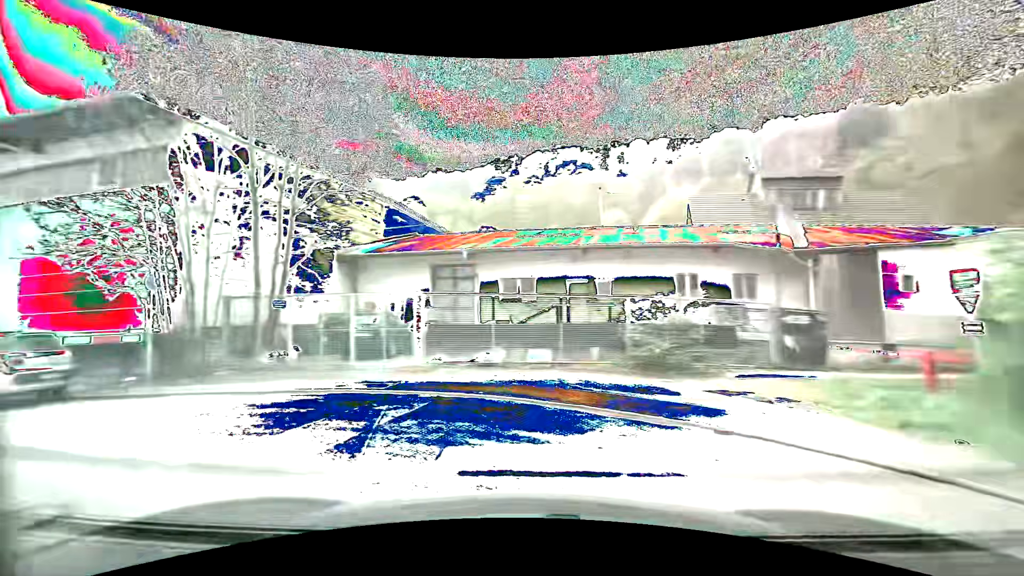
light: Day
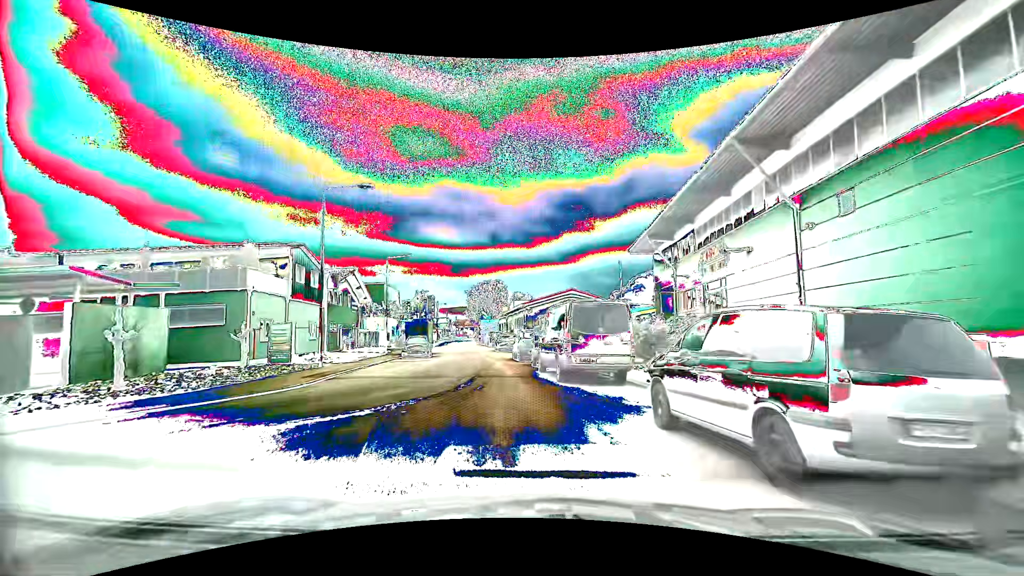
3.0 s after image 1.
(-11.2, +8.7) m; -83°
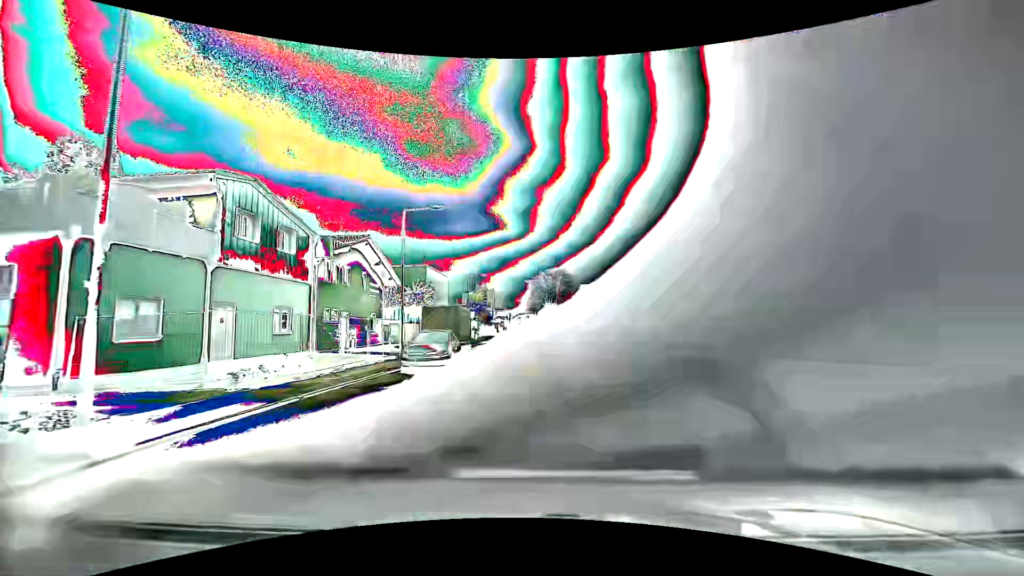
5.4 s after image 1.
(-1.6, +15.9) m; -8°
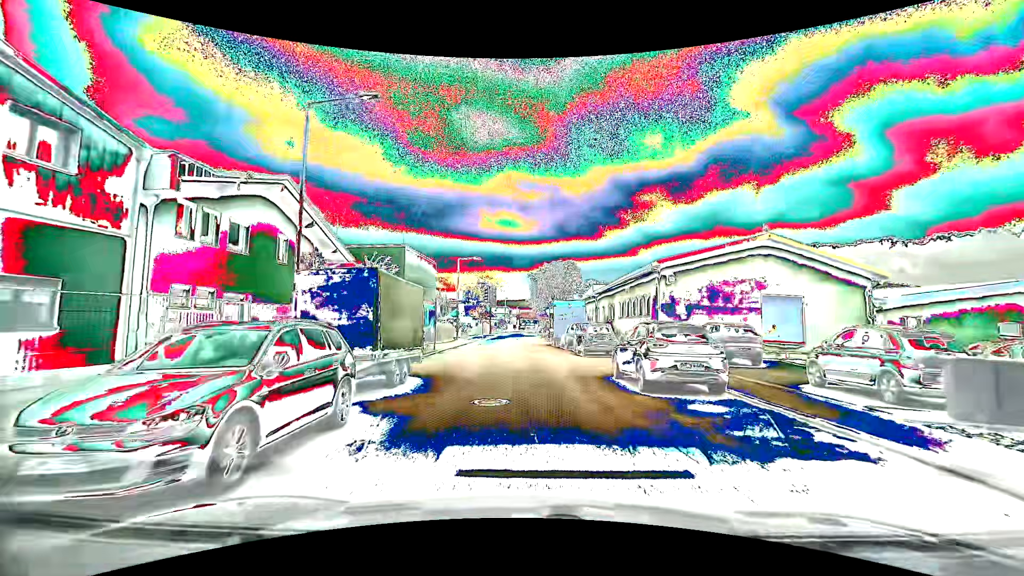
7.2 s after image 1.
(-0.1, +13.3) m; 0°
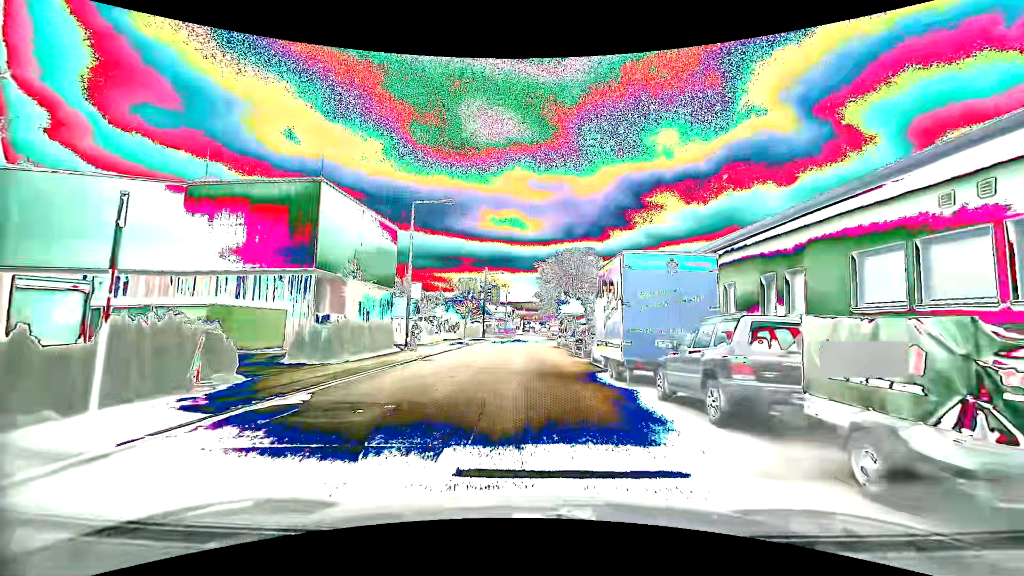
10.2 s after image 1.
(-0.2, +23.6) m; 0°
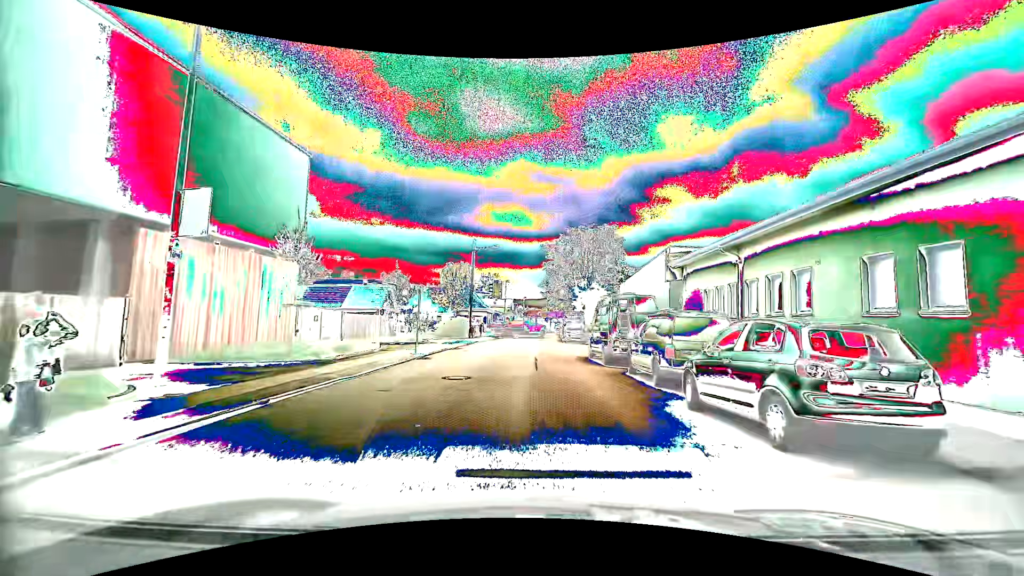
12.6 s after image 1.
(-0.2, +18.7) m; -1°
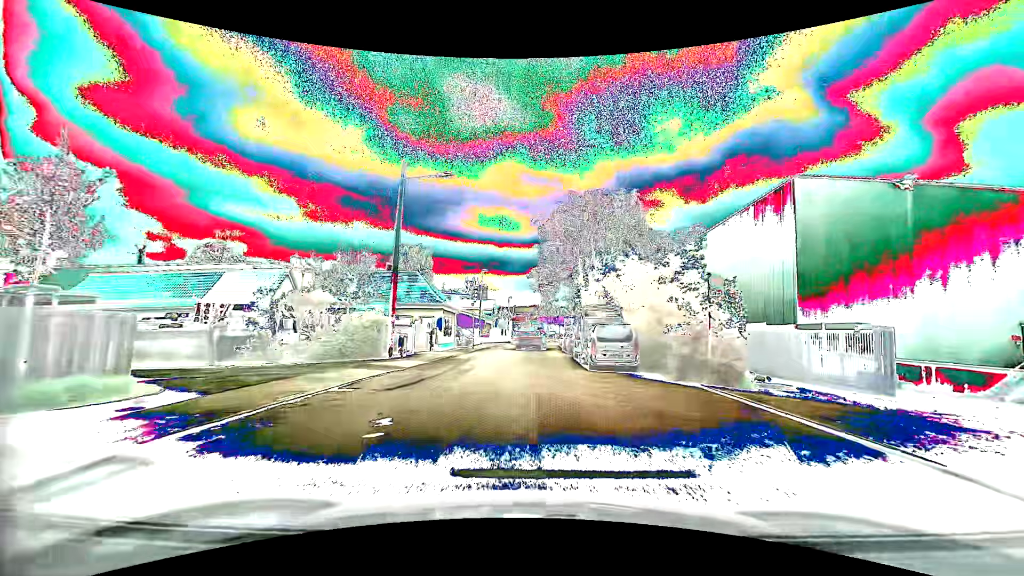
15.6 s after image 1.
(+0.5, +23.3) m; +2°
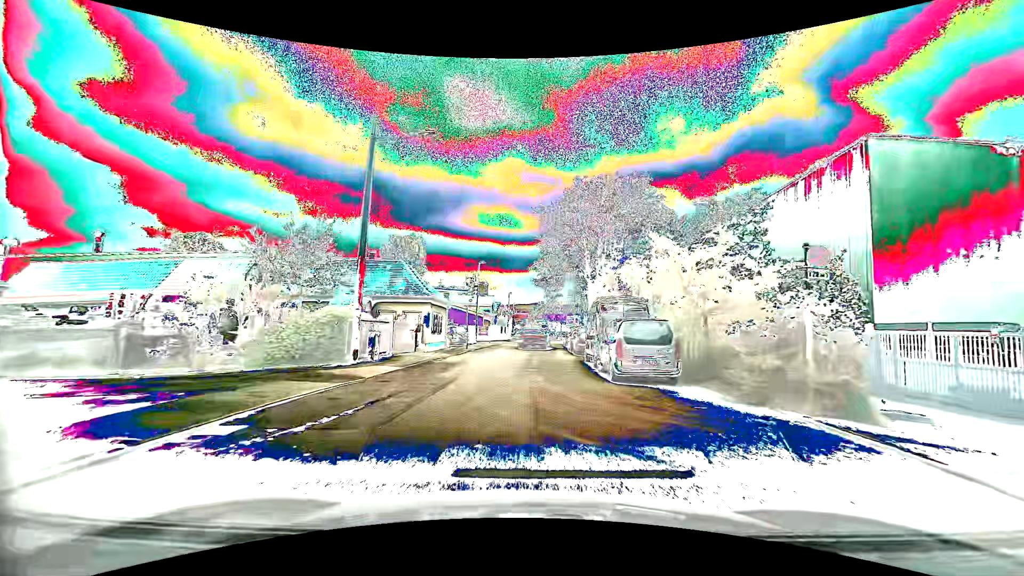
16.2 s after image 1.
(0.0, +4.8) m; 0°
(0, +10) (0, +20) (0, +30) (+1, +40) (+1, +50) (+3, +60) (+5, +70) (+6, +80) (+6, +90) (+5, +100) m
